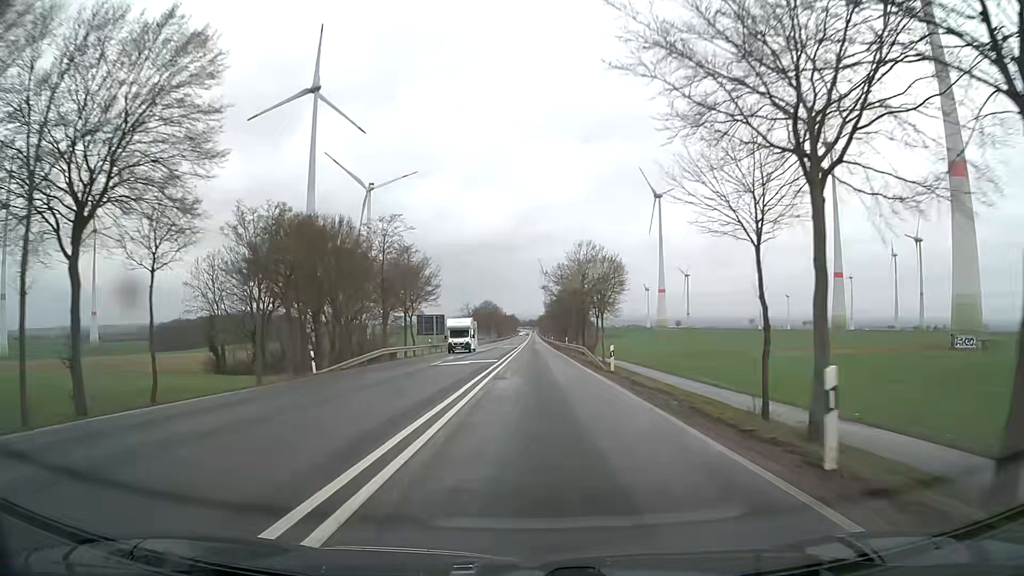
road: primary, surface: asphalt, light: Day
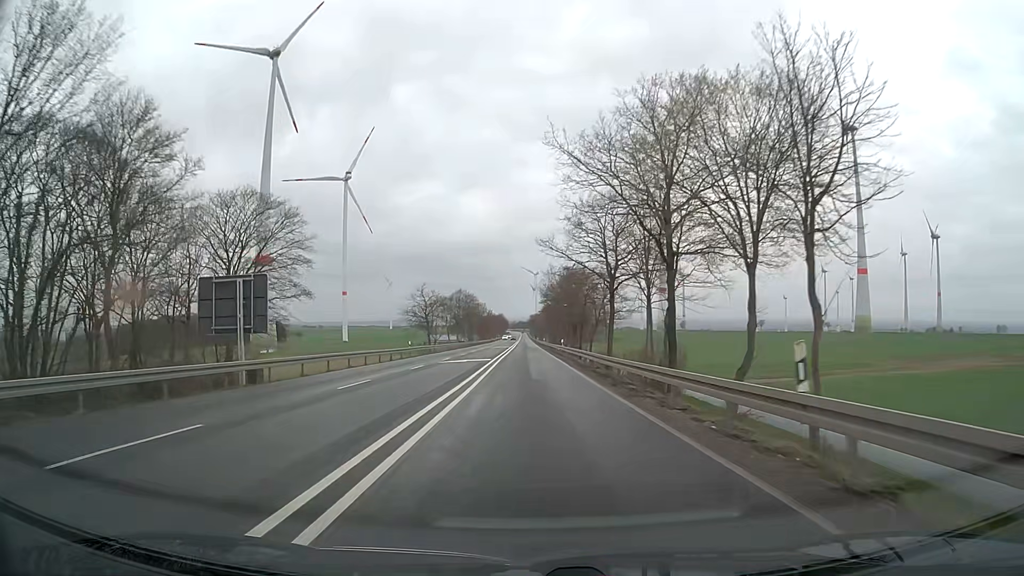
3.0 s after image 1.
(+0.4, +53.7) m; +1°
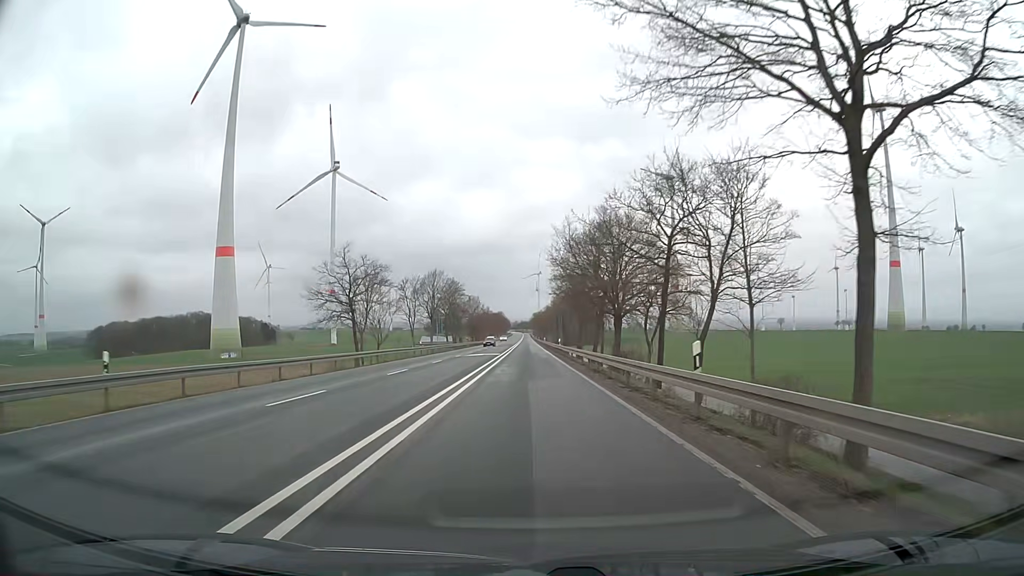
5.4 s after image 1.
(-0.2, +42.9) m; 0°
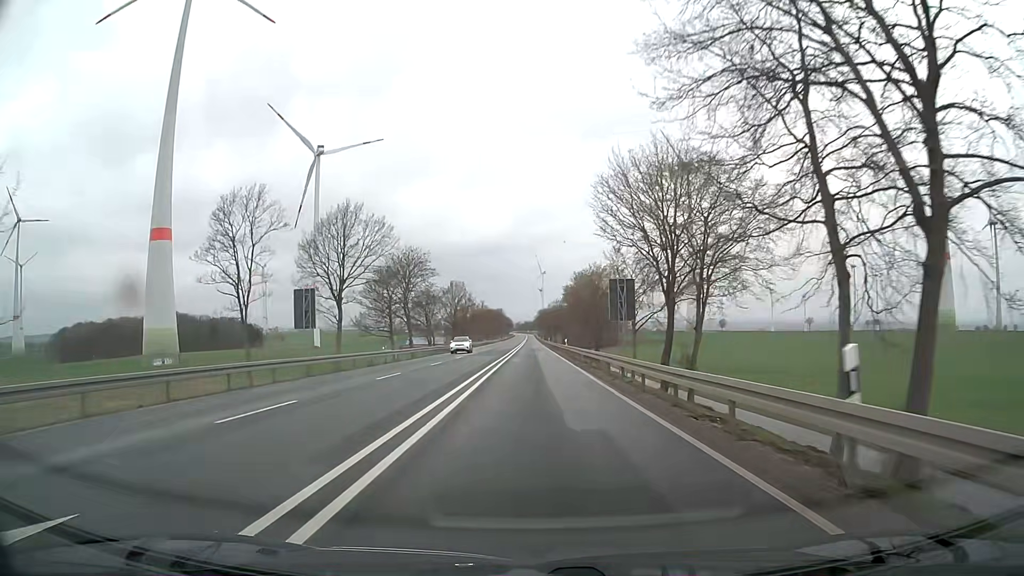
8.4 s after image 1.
(-0.2, +53.7) m; 0°
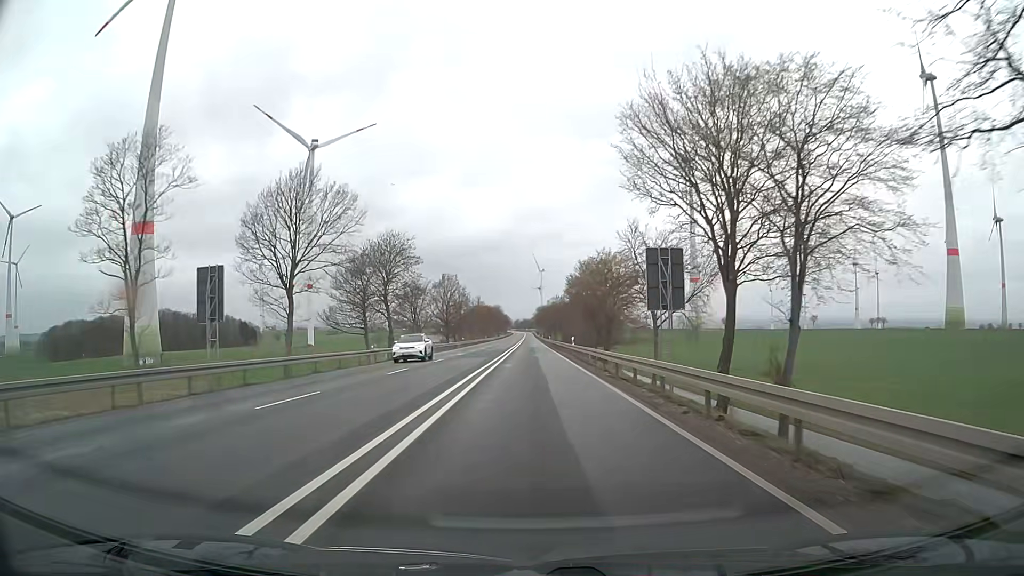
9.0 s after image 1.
(0.0, +10.7) m; 0°
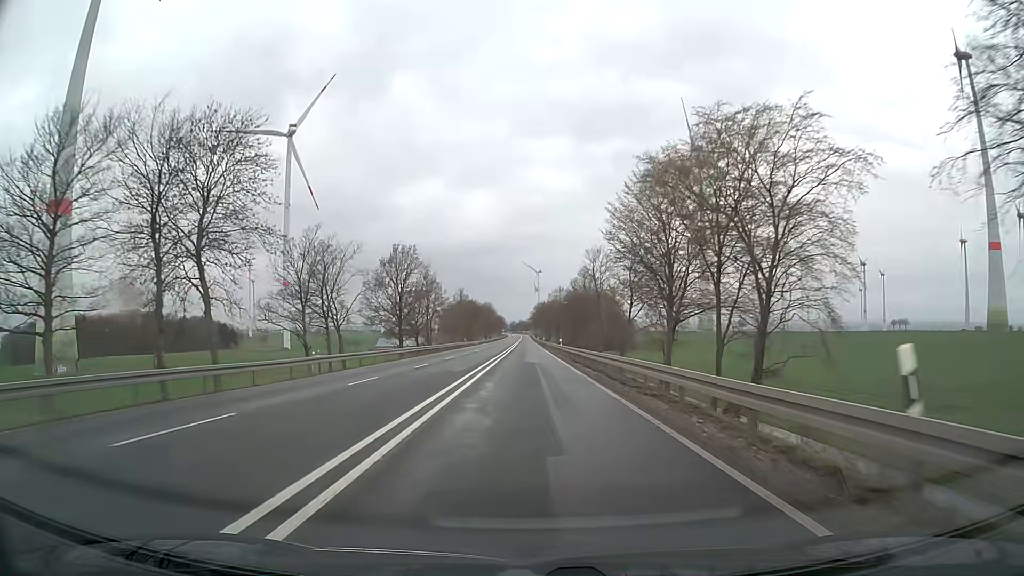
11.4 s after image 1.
(+0.1, +42.9) m; 0°
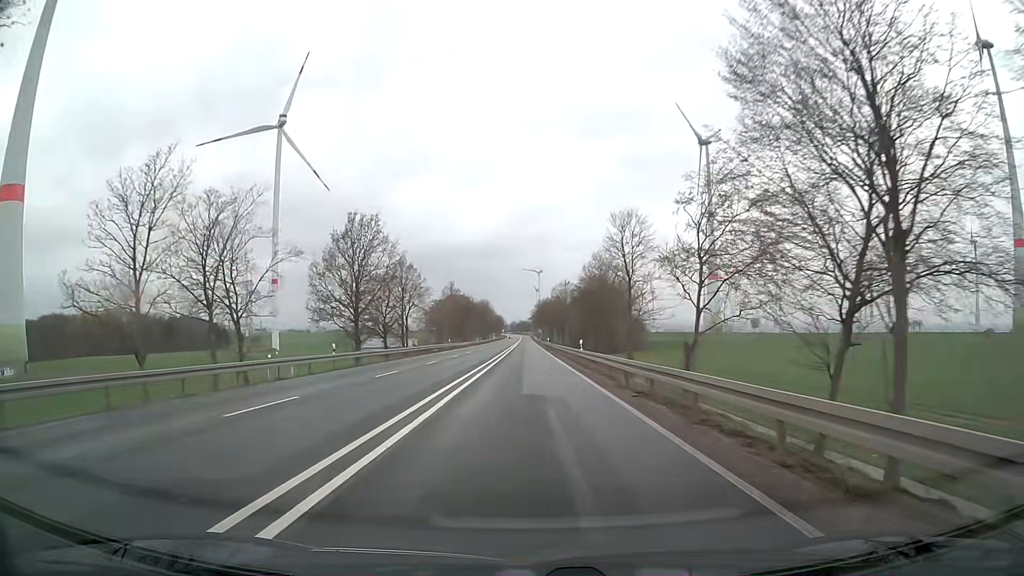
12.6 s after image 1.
(0.0, +21.5) m; 0°
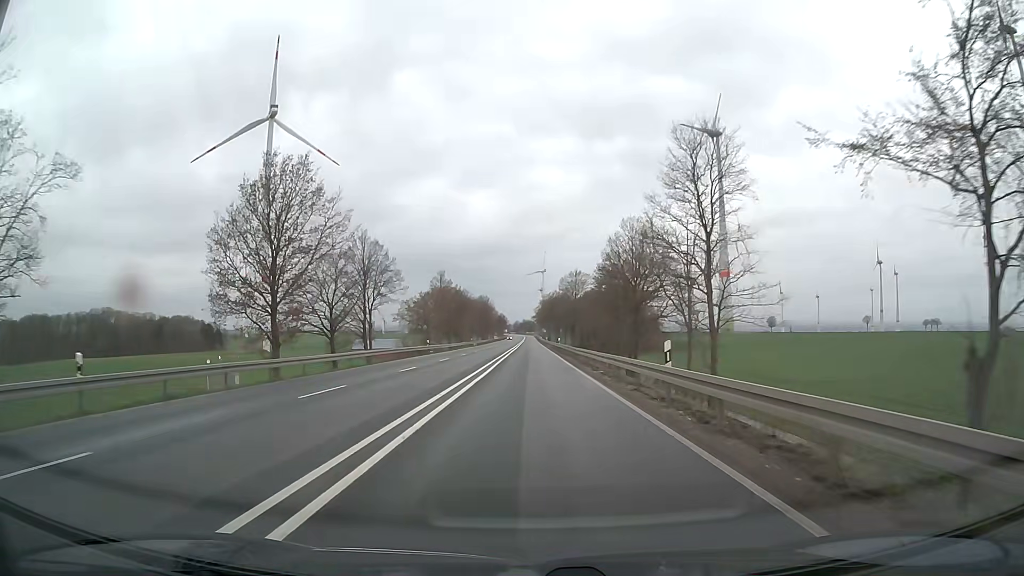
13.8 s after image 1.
(-0.1, +21.4) m; 0°
(0, +10) (0, +20) (0, +30) (0, +40) (0, +50) (0, +60) (0, +70) (0, +80) (0, +90) (0, +100) m
